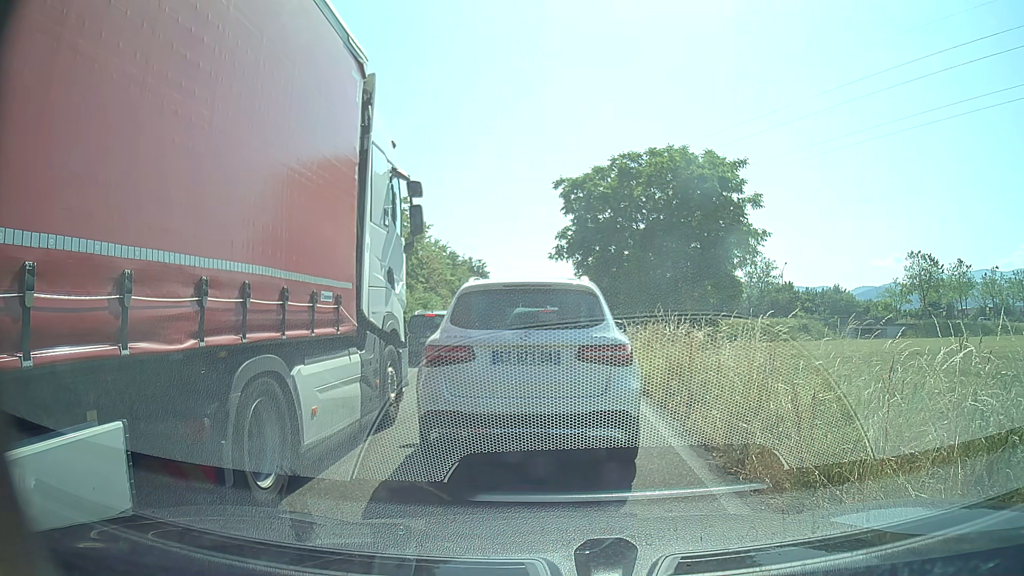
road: trunk_link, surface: asphalt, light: Day
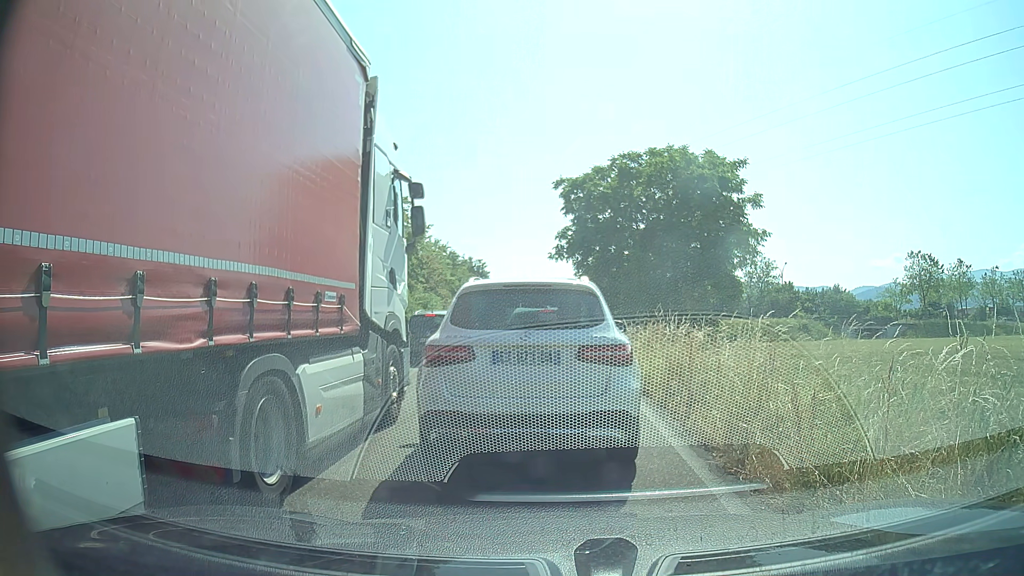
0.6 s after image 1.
(0.0, 0.0) m; 0°
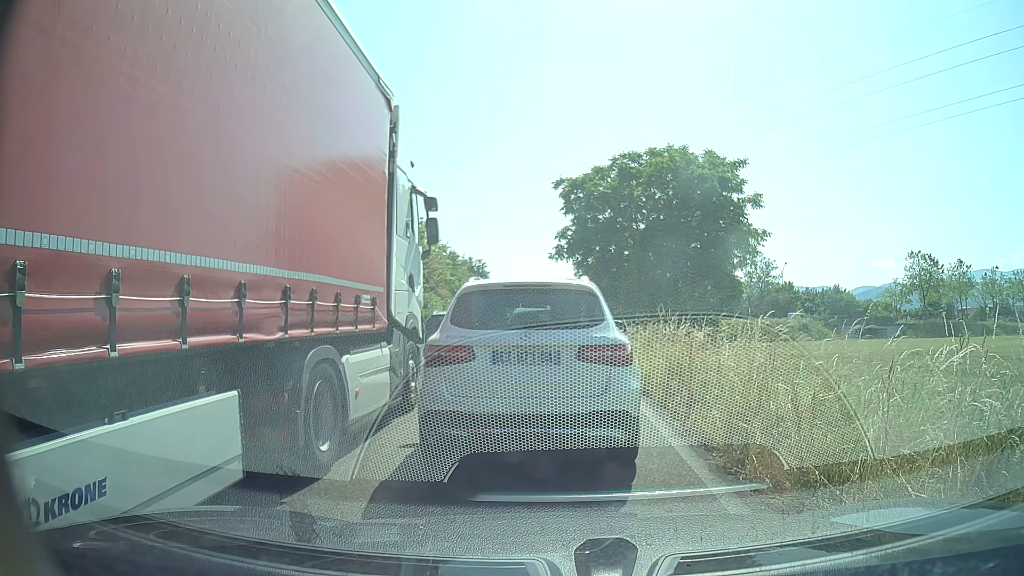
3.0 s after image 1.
(0.0, 0.0) m; 0°
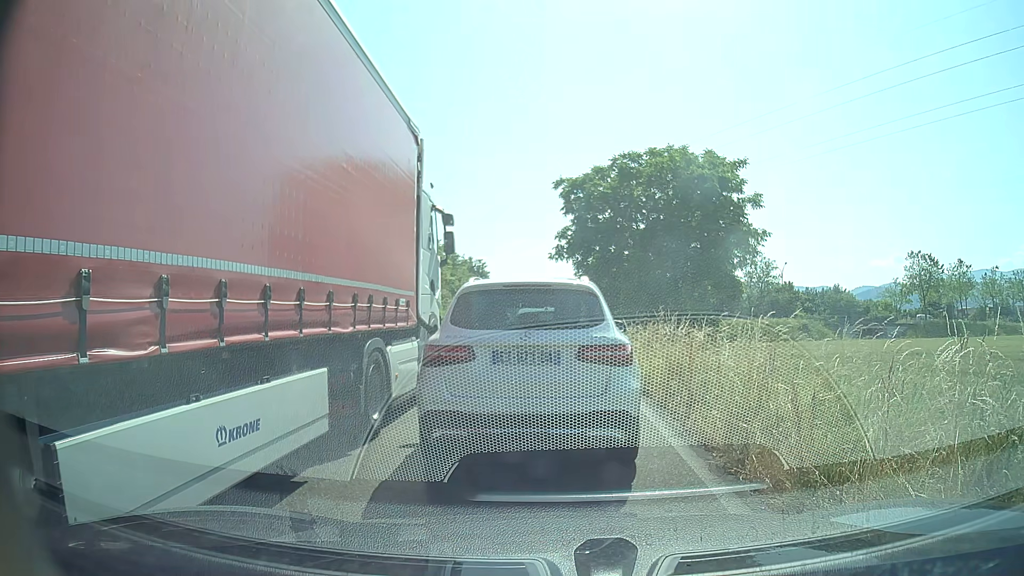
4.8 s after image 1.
(0.0, 0.0) m; 0°
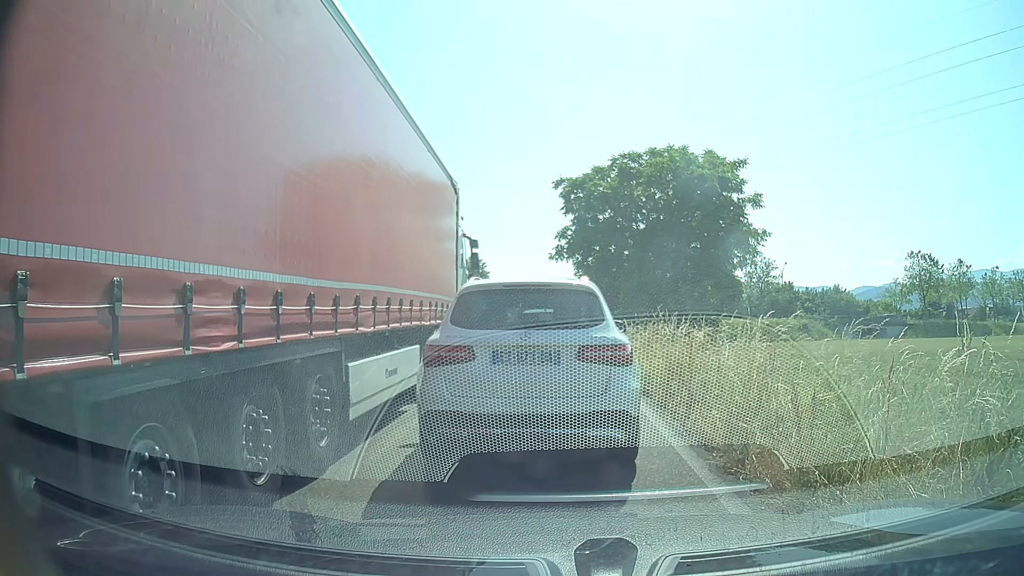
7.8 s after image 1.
(0.0, 0.0) m; 0°
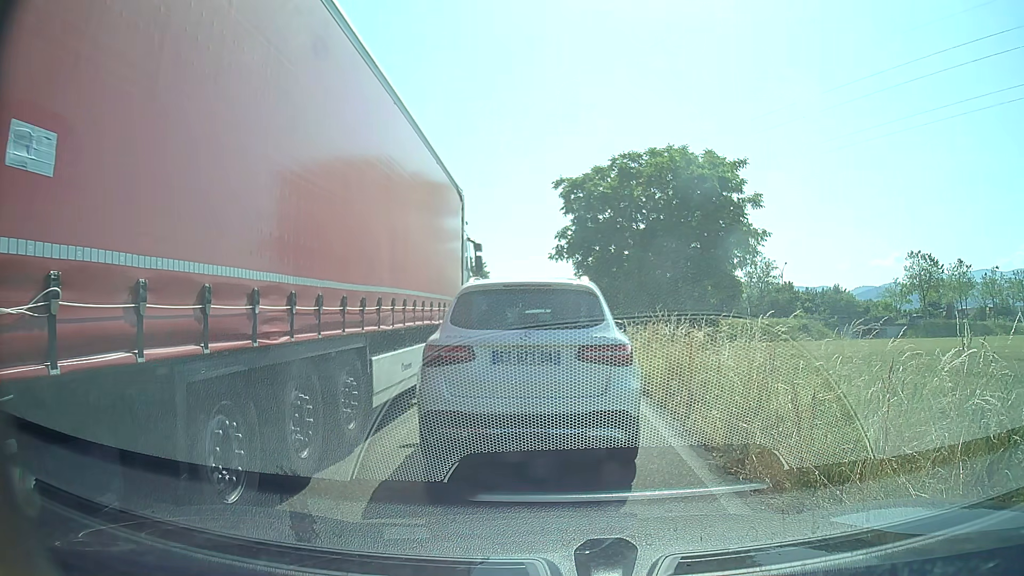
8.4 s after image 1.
(0.0, 0.0) m; 0°
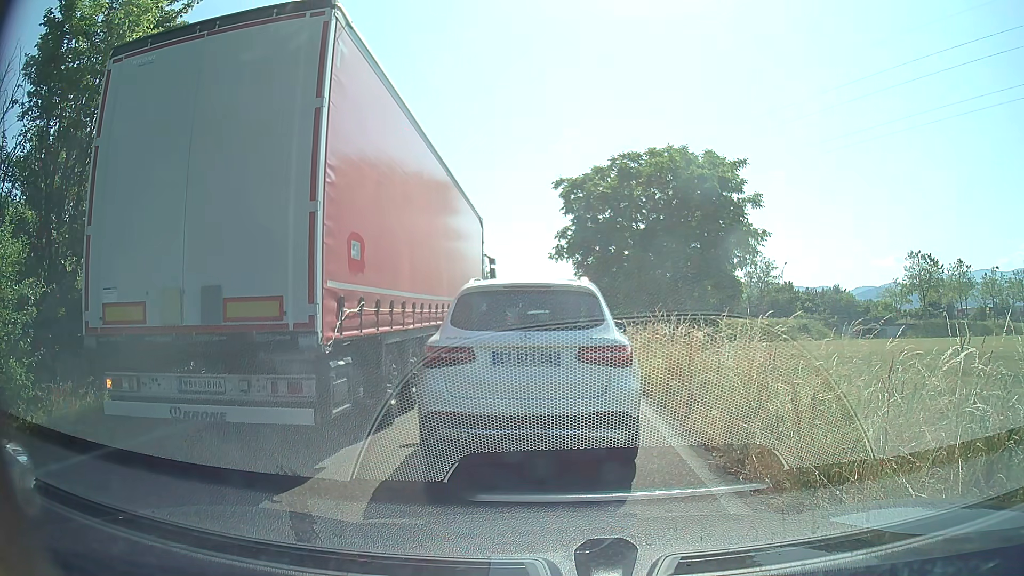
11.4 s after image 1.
(0.0, 0.0) m; 0°
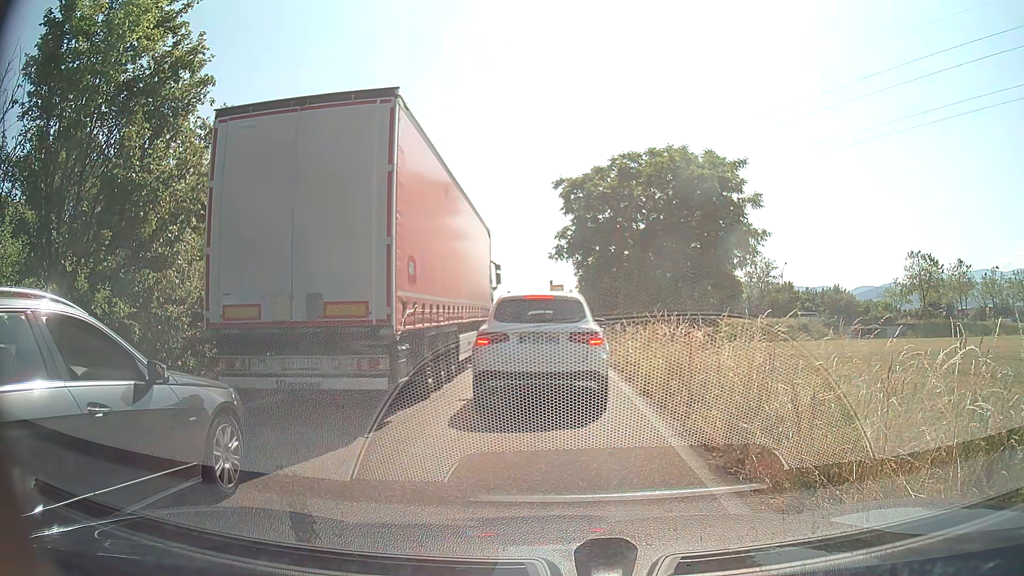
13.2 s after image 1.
(0.0, 0.0) m; 0°
